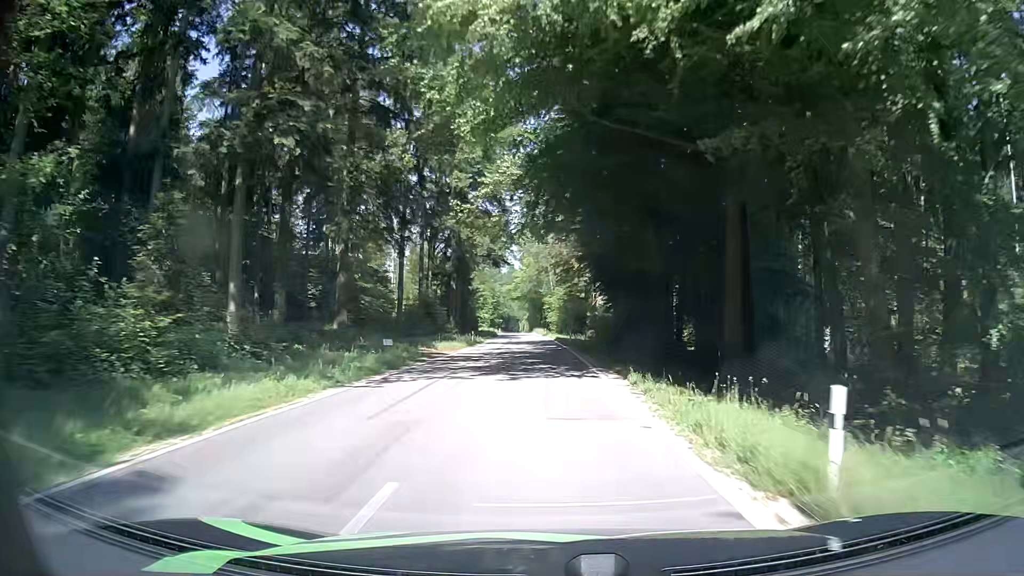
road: tertiary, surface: asphalt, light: Day
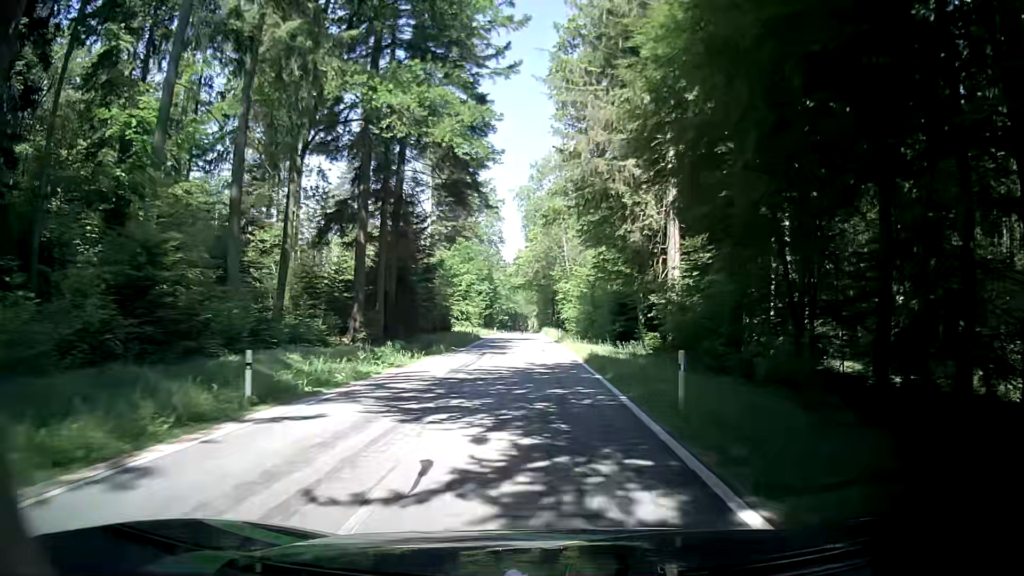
(-0.1, +37.3) m; -1°
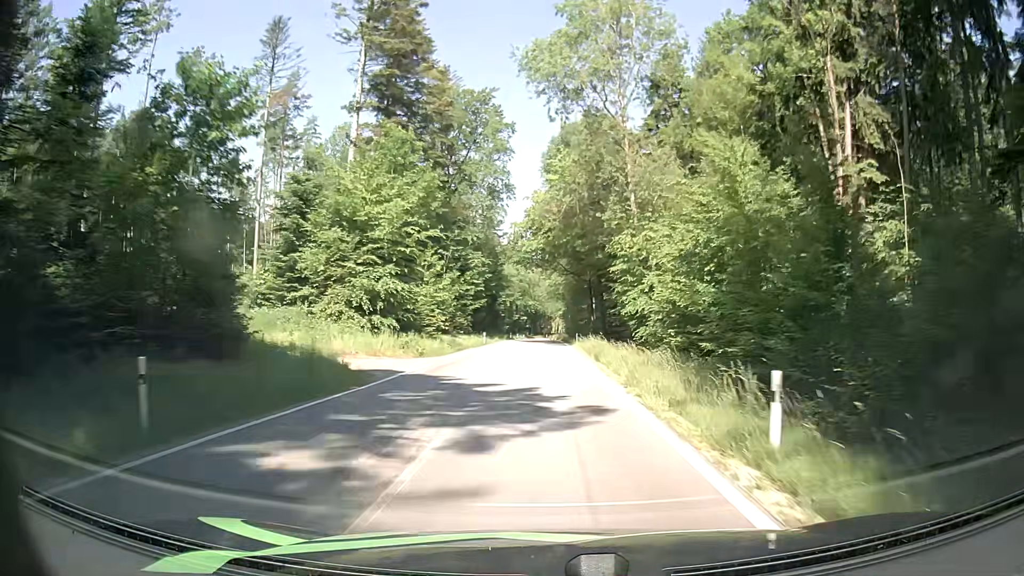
(-1.3, +46.9) m; -3°
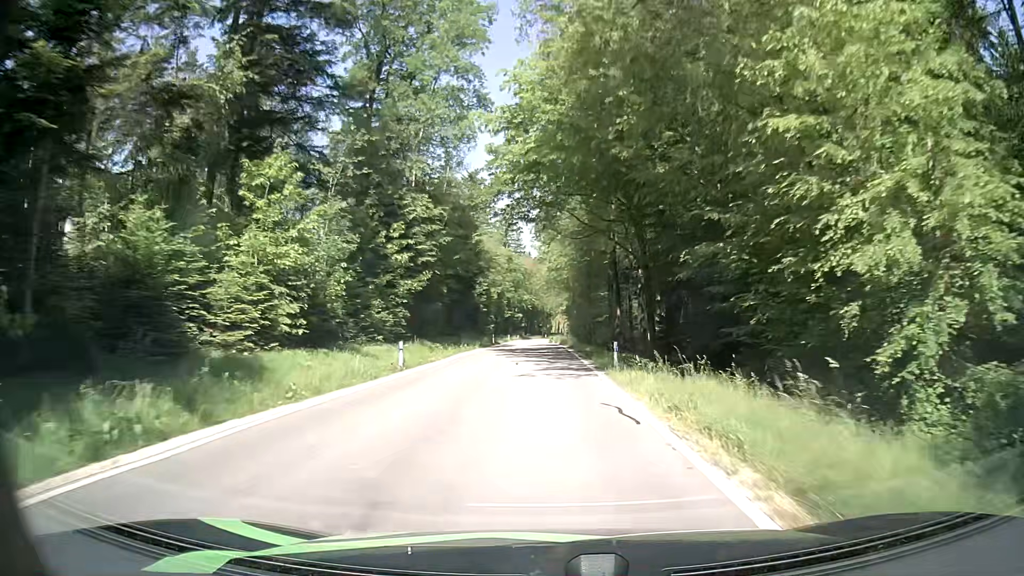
(+0.2, +28.3) m; 0°
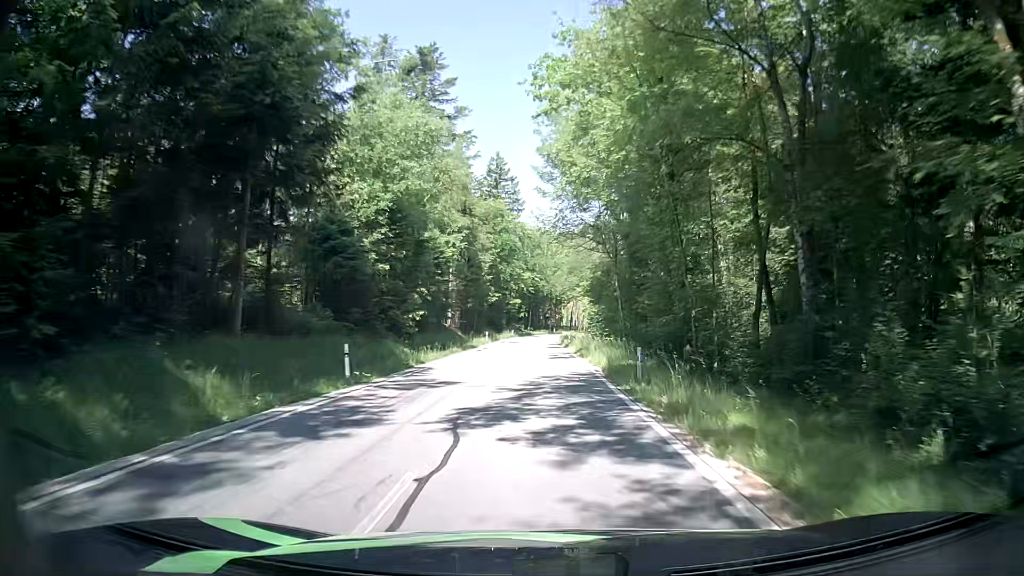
(+0.1, +47.4) m; 0°
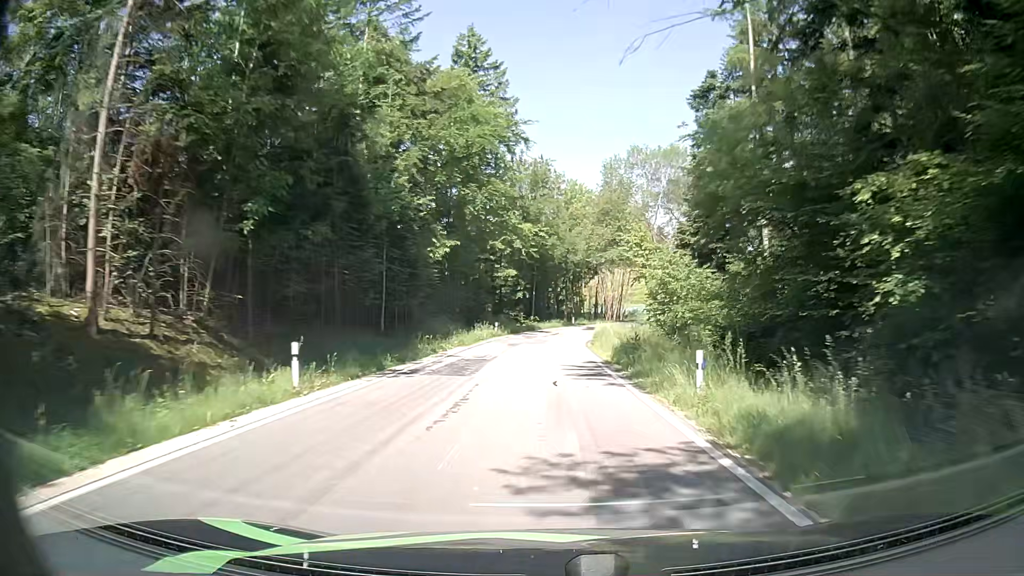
(-0.7, +45.4) m; -1°
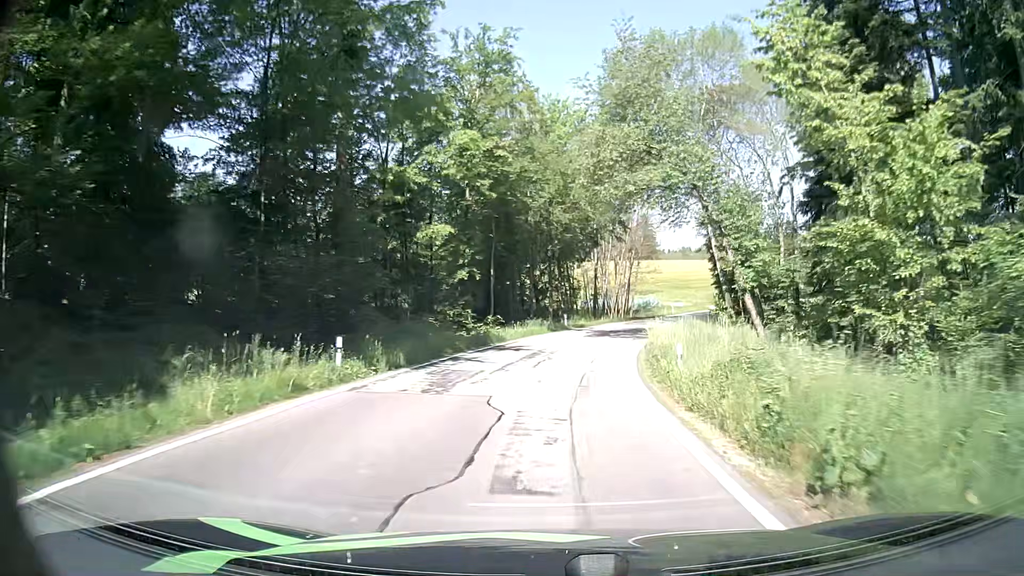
(+0.4, +32.7) m; +2°
